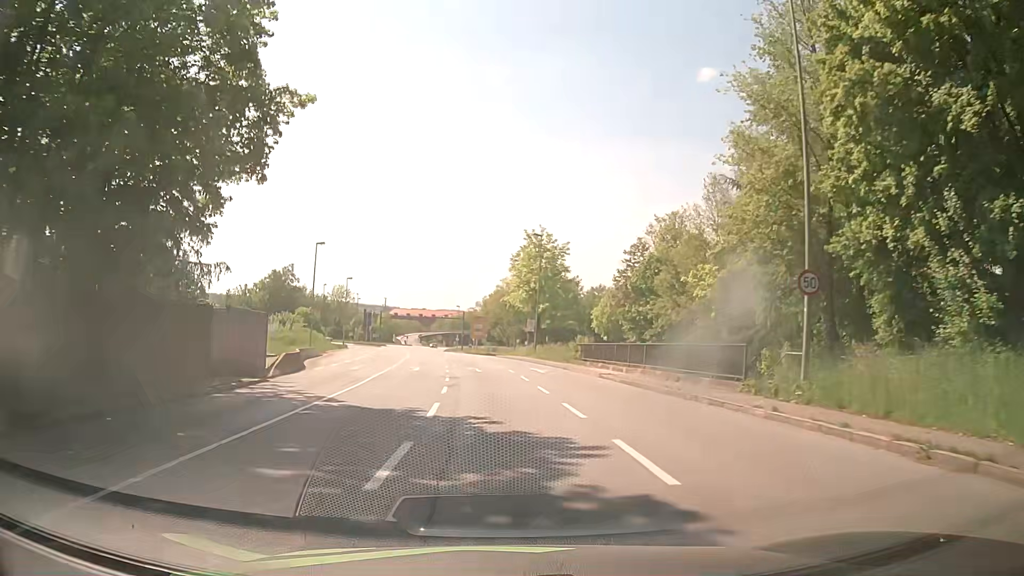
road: primary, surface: asphalt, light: Day
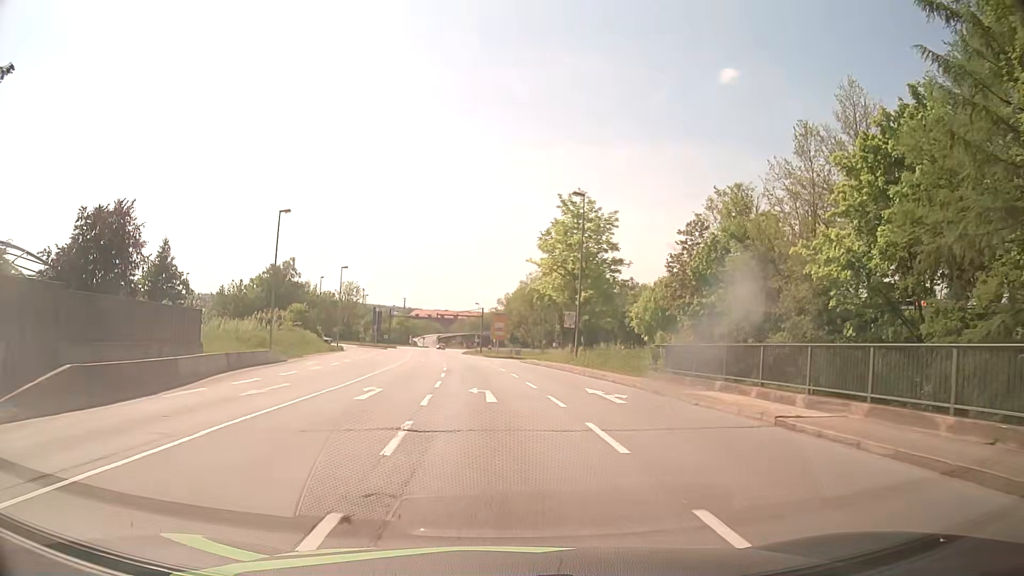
(-0.1, +16.0) m; -1°
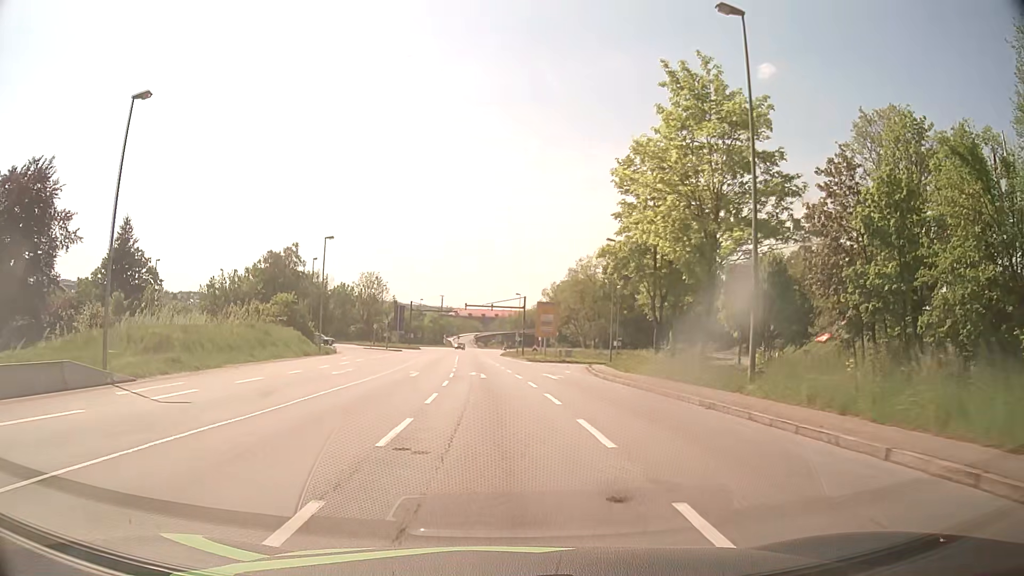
(-0.7, +23.8) m; -4°
